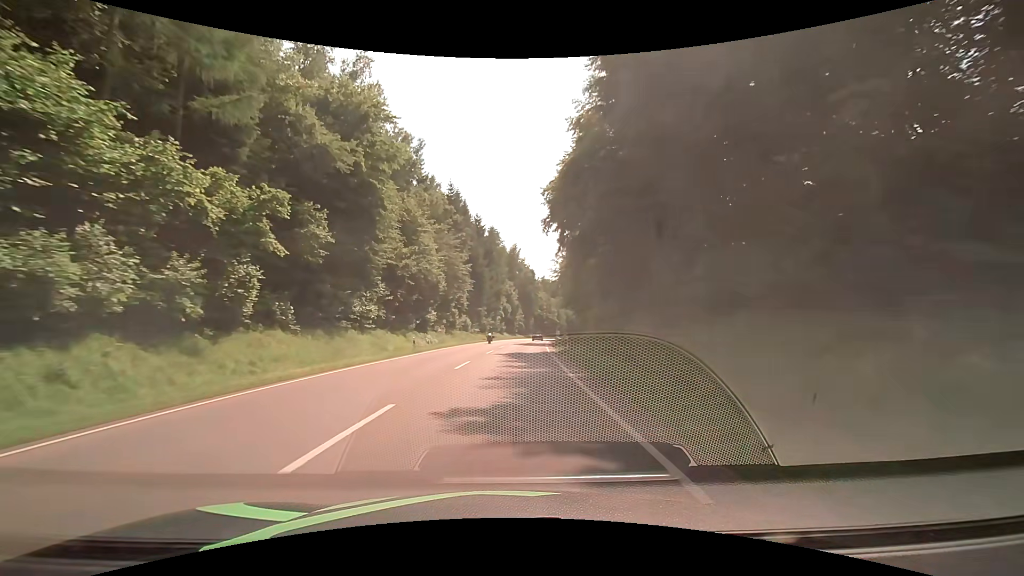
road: secondary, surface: asphalt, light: Day
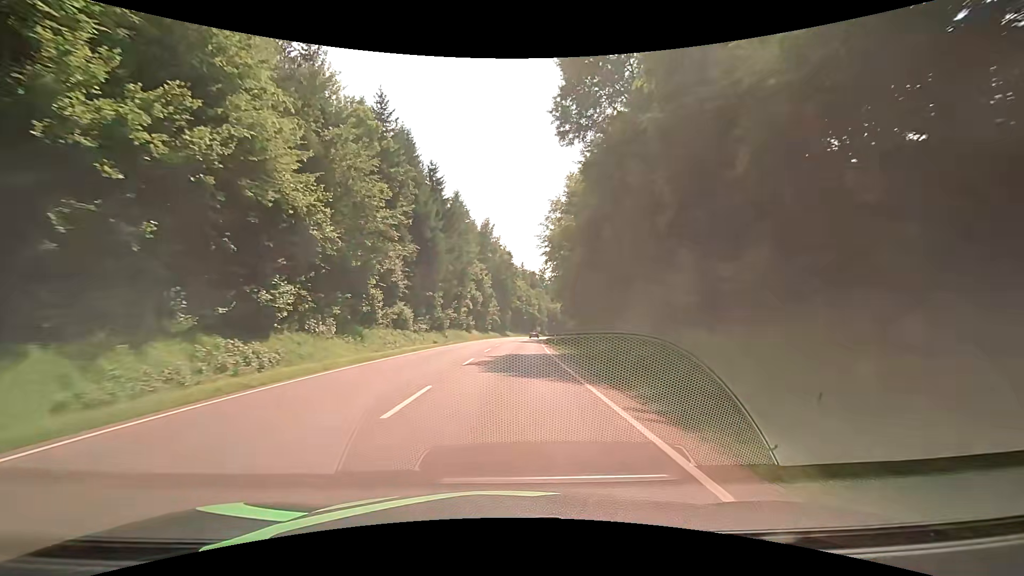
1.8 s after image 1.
(+0.9, +32.4) m; +4°
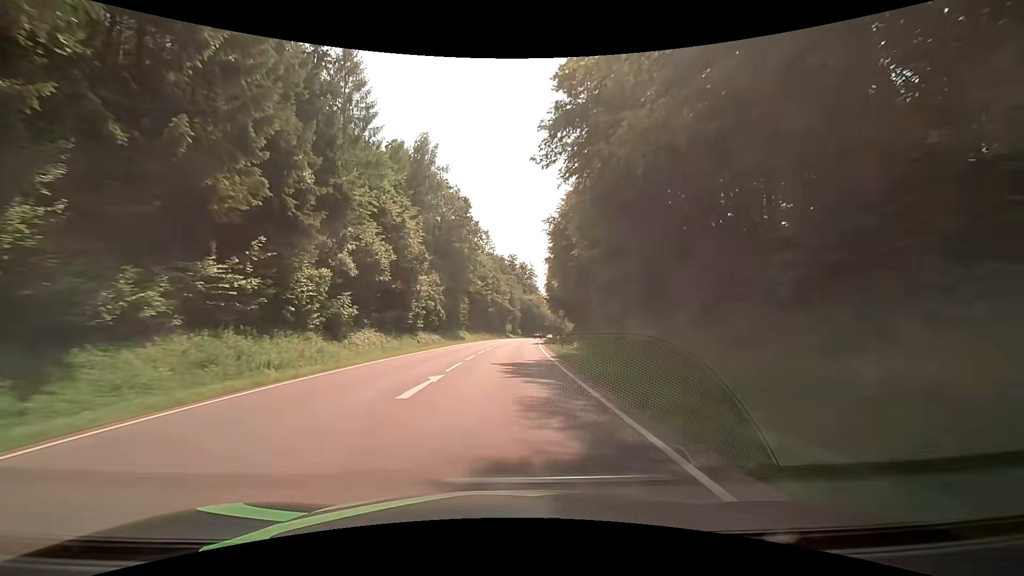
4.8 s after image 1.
(+1.3, +54.2) m; +3°
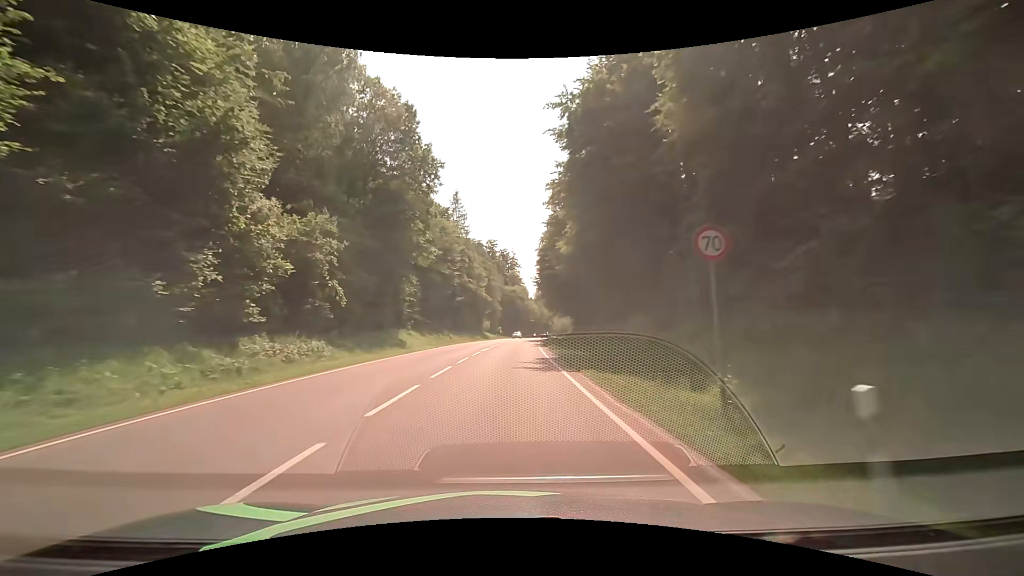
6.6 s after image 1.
(+0.7, +32.5) m; +3°
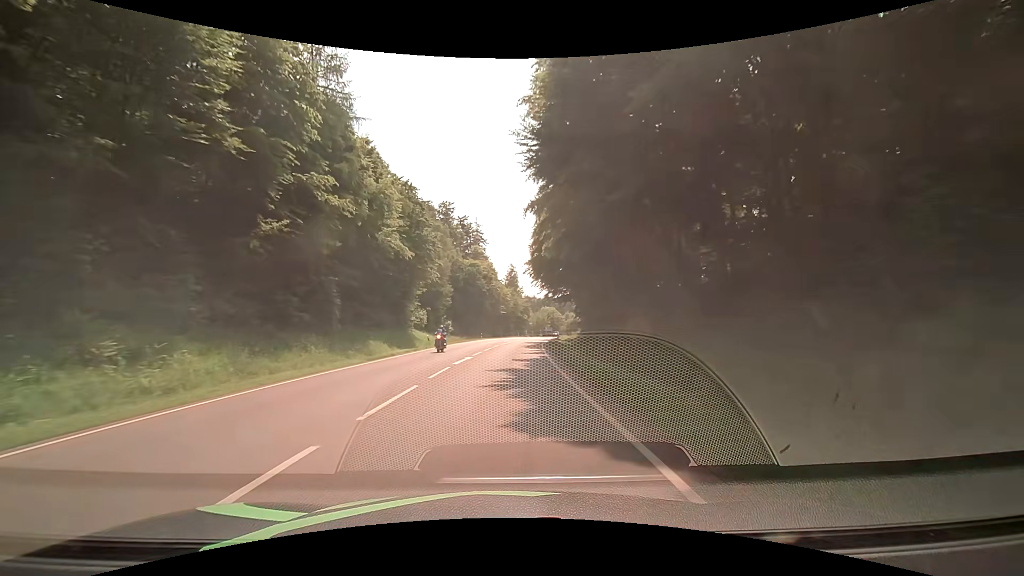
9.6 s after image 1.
(+1.2, +54.0) m; +3°
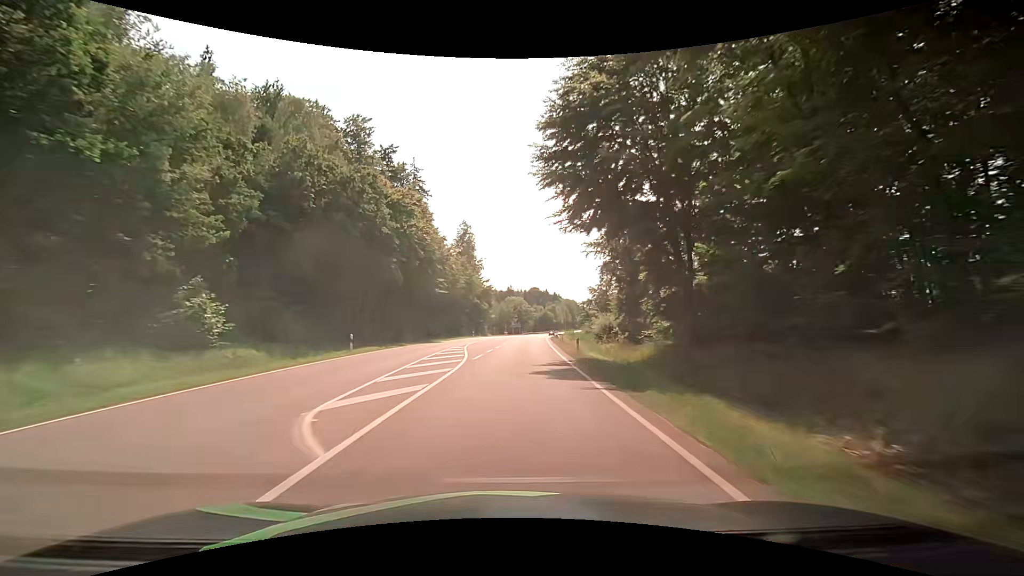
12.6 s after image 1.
(+1.7, +54.1) m; +4°
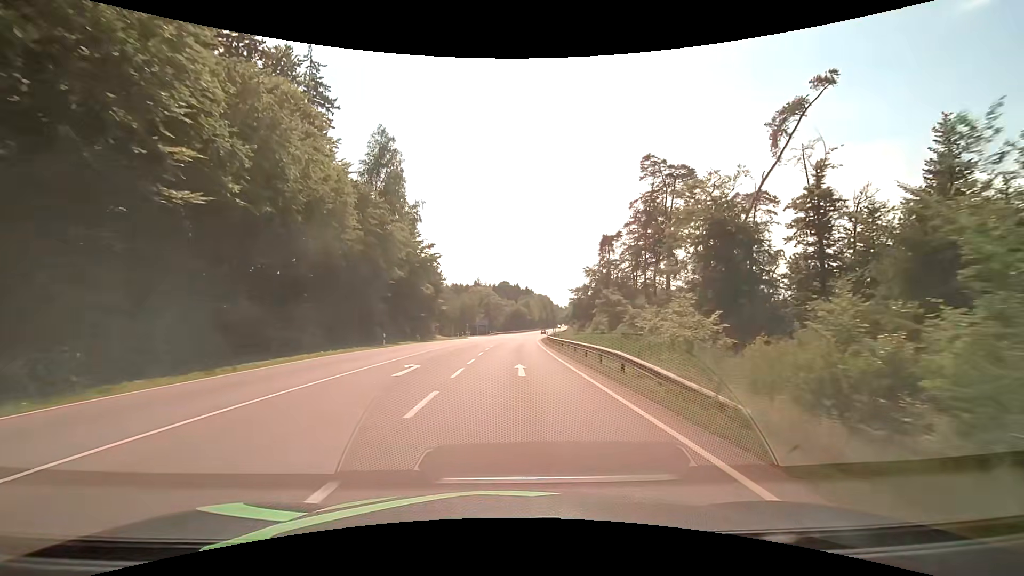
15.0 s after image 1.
(+1.8, +43.3) m; +4°
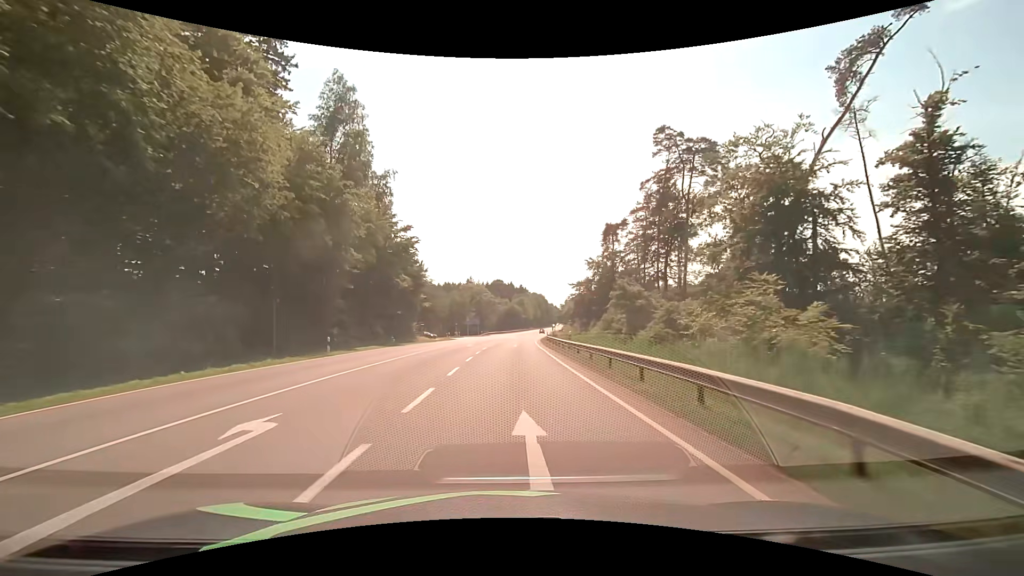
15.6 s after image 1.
(+0.1, +10.8) m; +1°
(0, +10) (0, +20) (0, +30) (0, +40) (+1, +50) (+1, +60) (+2, +70) (+3, +80) (+4, +90) (+4, +100) m
